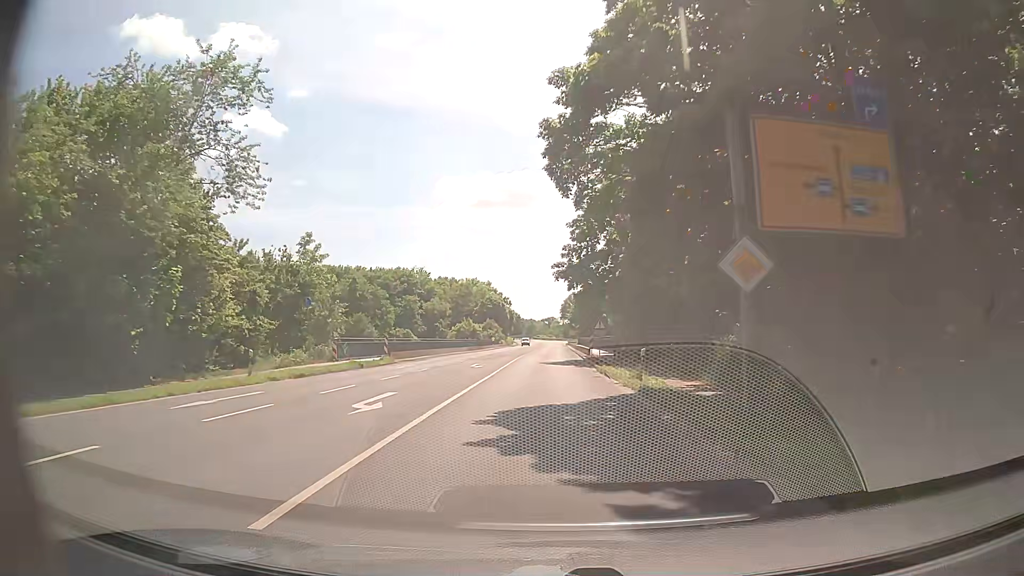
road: secondary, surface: asphalt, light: Day
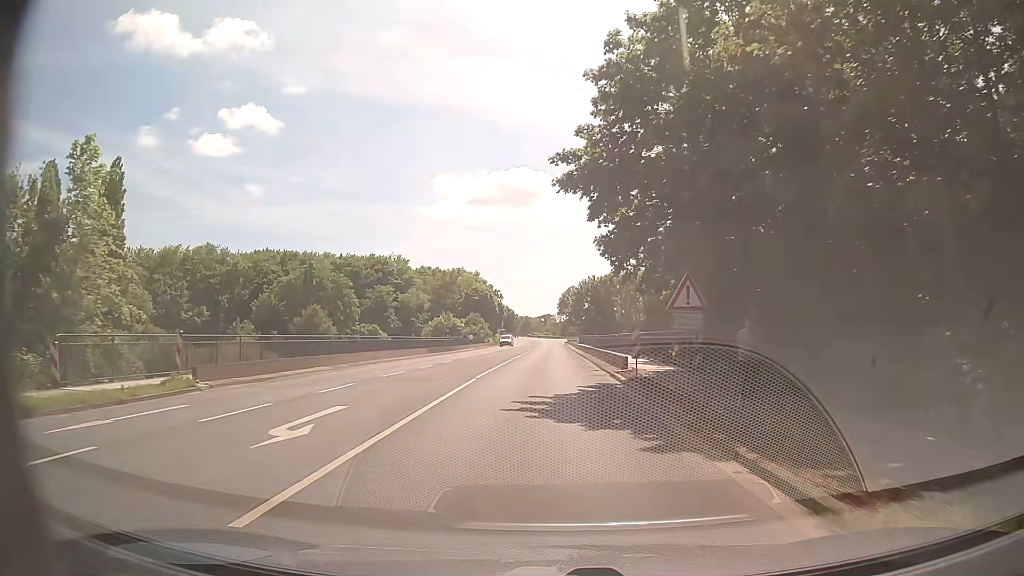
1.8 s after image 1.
(+0.2, +24.0) m; +1°
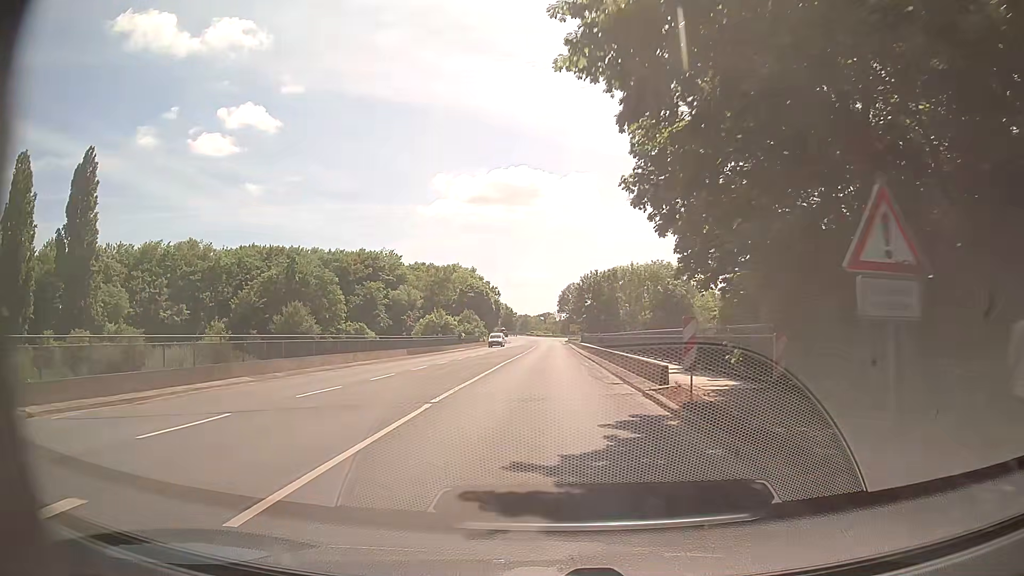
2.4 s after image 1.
(0.0, +8.0) m; 0°
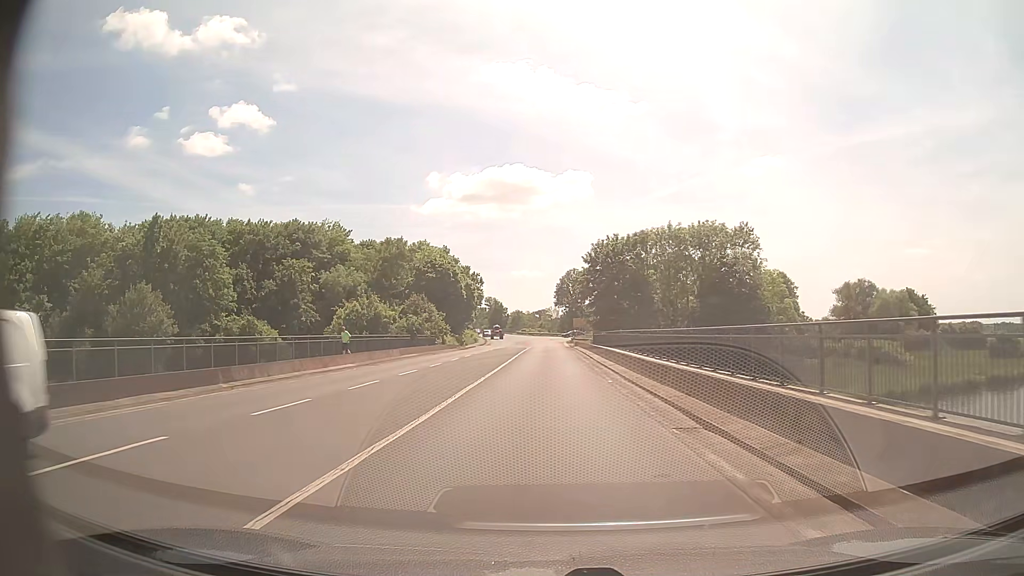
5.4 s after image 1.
(+0.2, +40.2) m; +1°
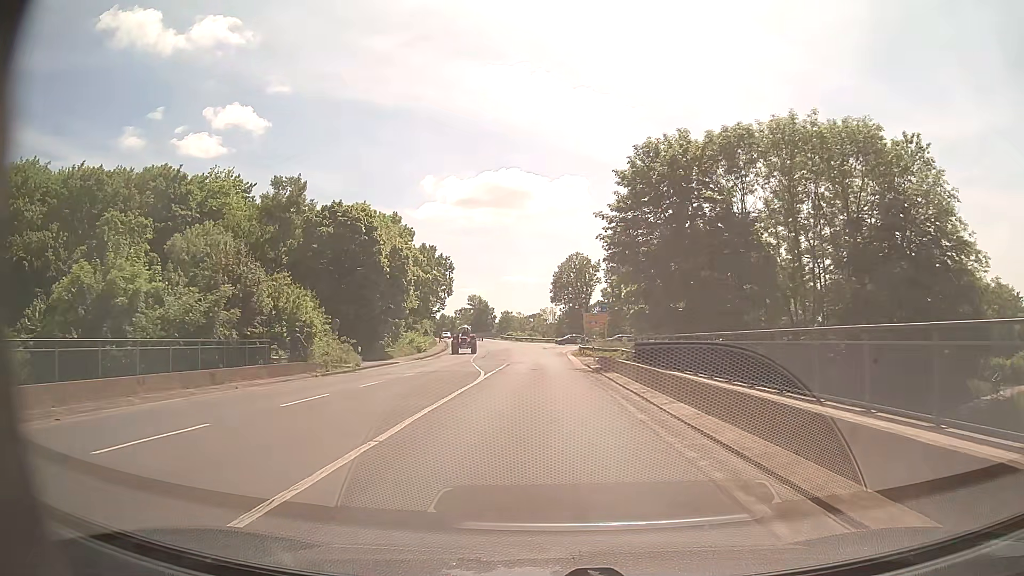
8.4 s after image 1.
(+0.2, +41.6) m; 0°
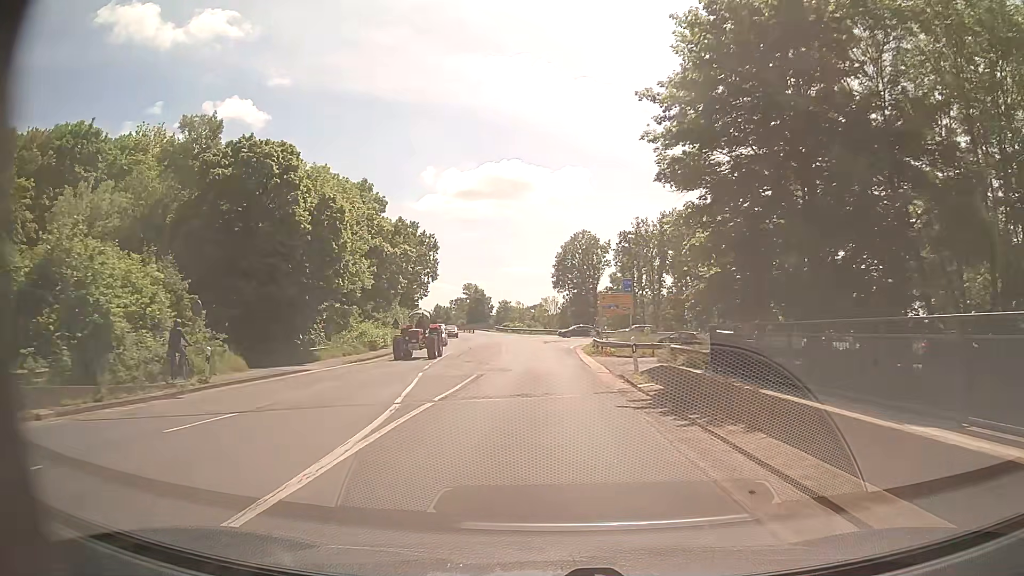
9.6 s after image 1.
(+0.1, +16.9) m; 0°
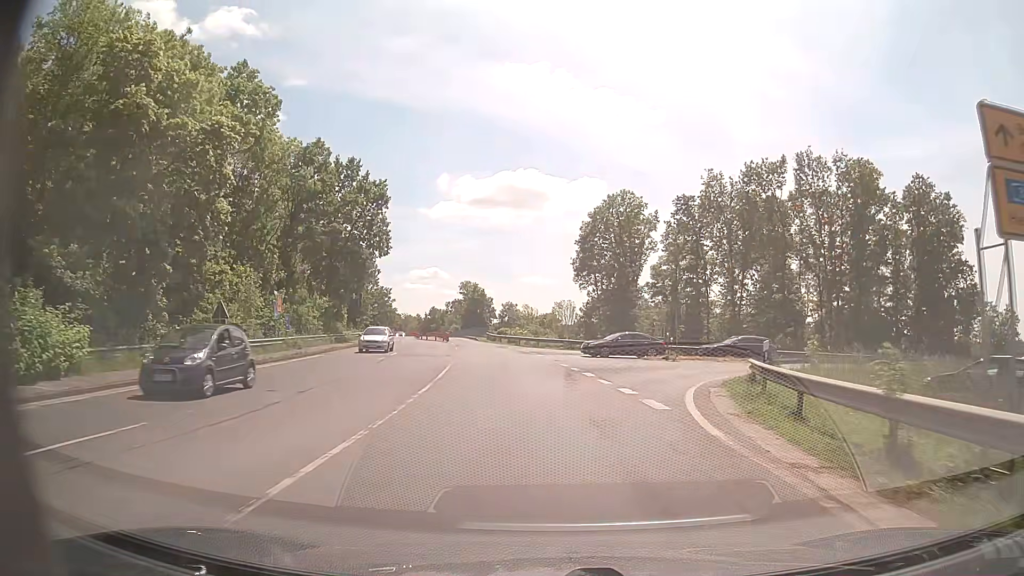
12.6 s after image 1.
(-0.6, +37.5) m; -2°
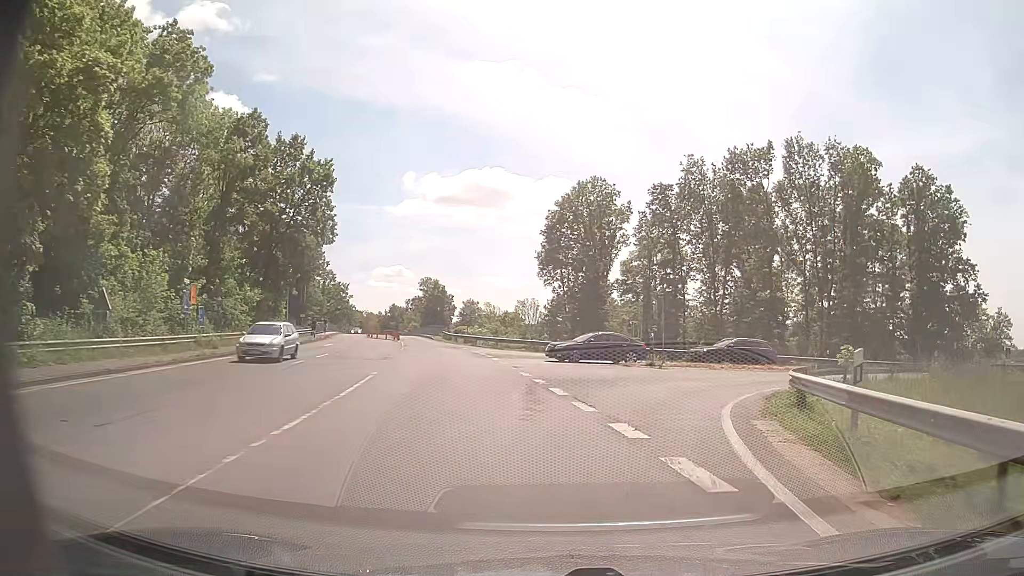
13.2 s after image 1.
(+0.1, +6.2) m; +3°
